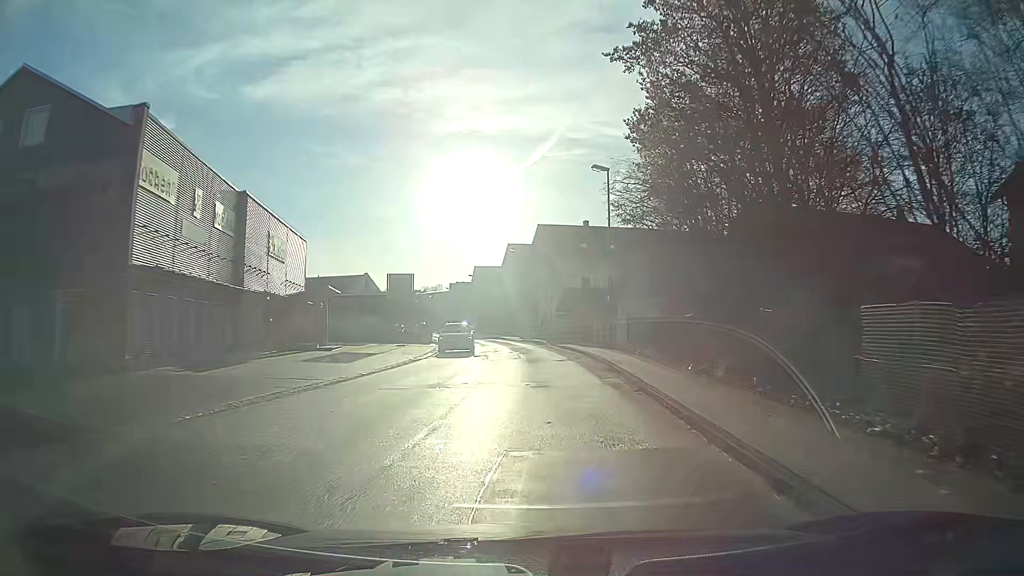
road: unclassified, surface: asphalt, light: Day
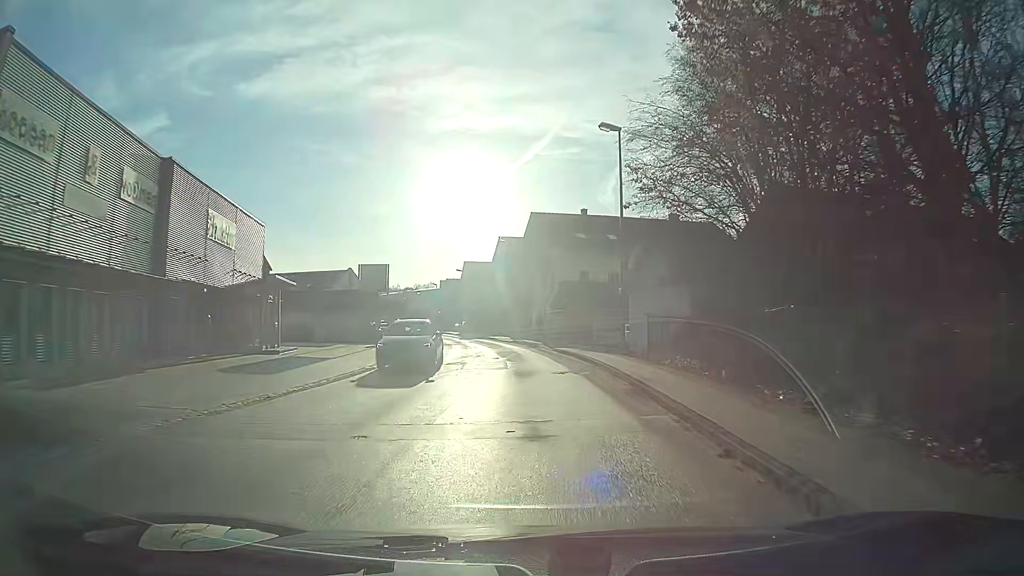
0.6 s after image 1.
(+0.1, +6.5) m; 0°
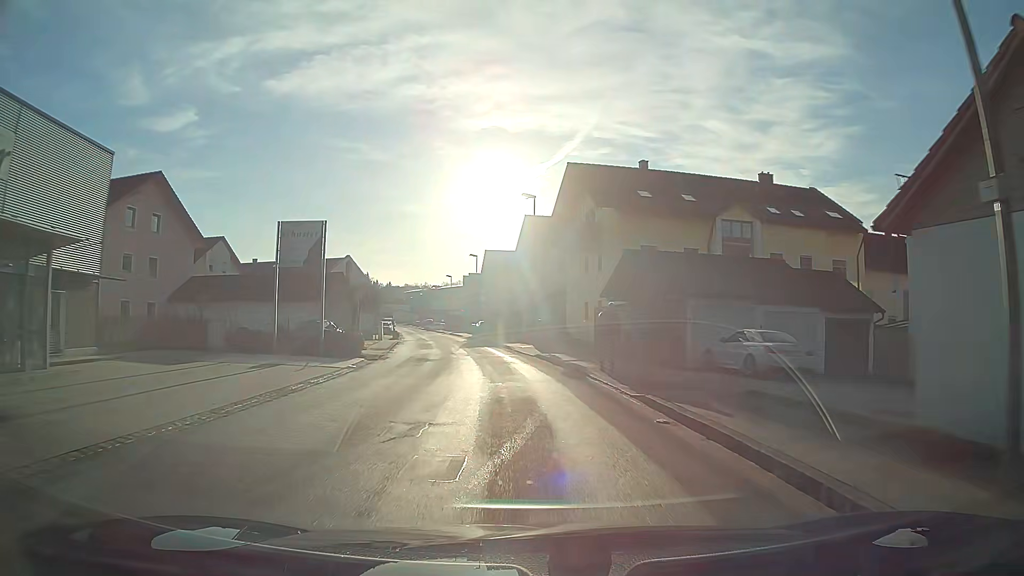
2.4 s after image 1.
(-0.9, +19.1) m; -6°
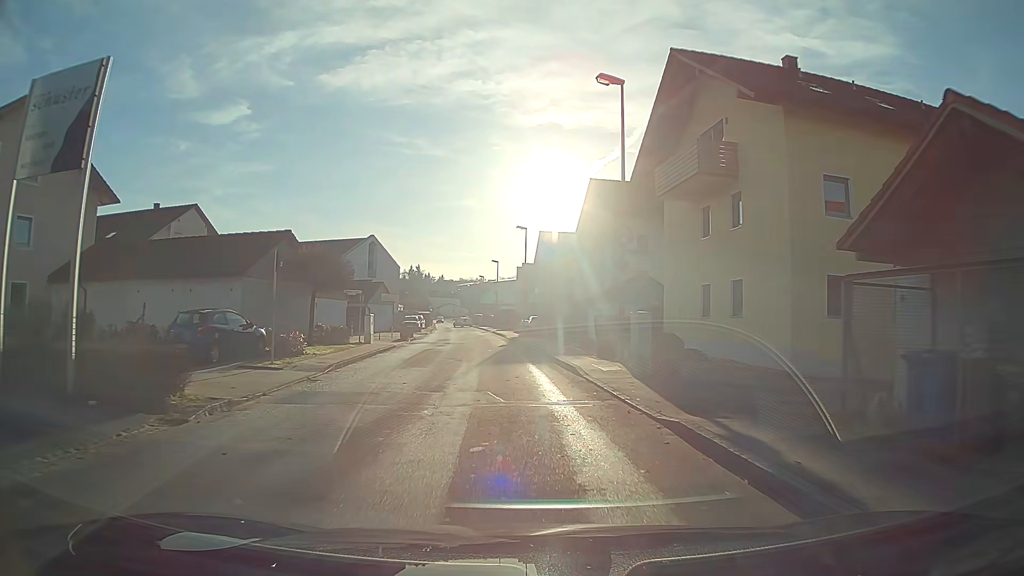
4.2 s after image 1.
(-0.1, +17.7) m; -2°
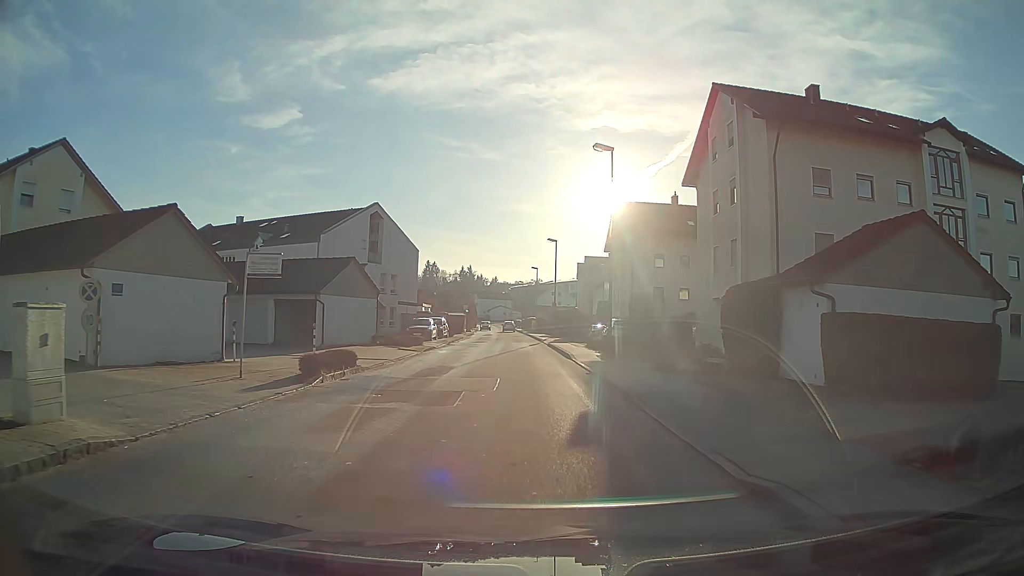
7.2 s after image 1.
(-1.2, +24.9) m; -4°
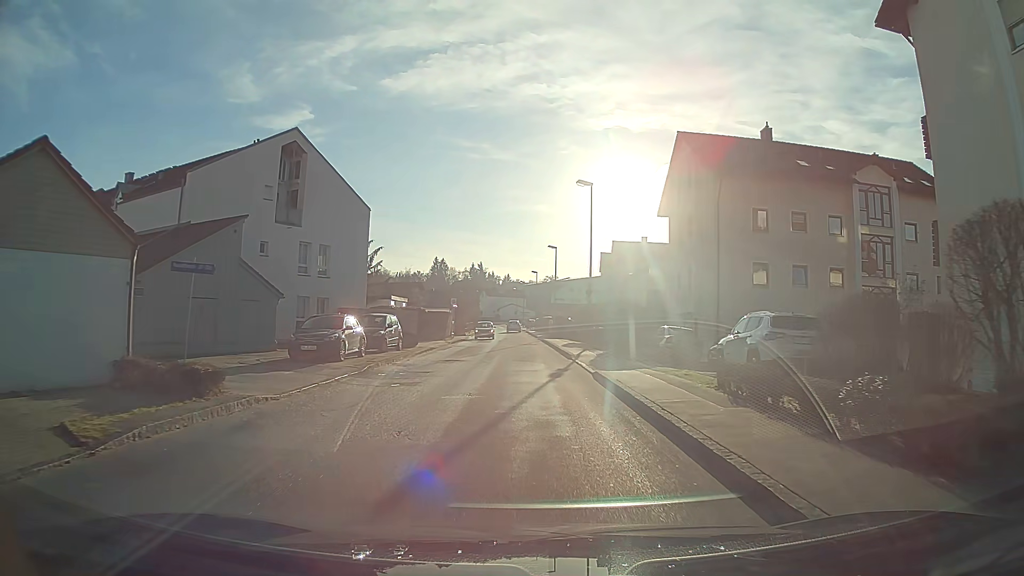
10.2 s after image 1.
(-0.3, +23.4) m; -1°
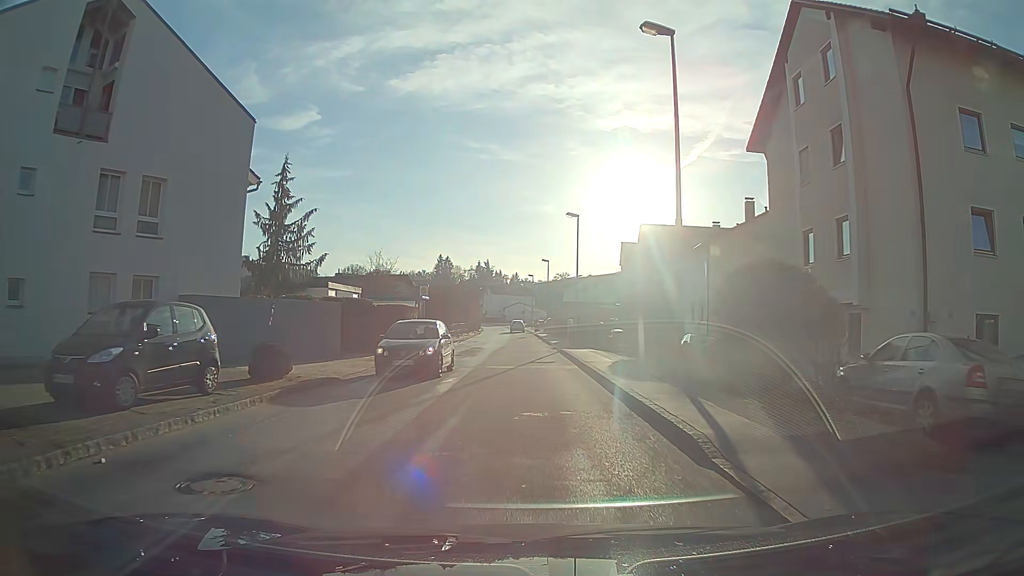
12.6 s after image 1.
(-0.1, +18.4) m; -1°
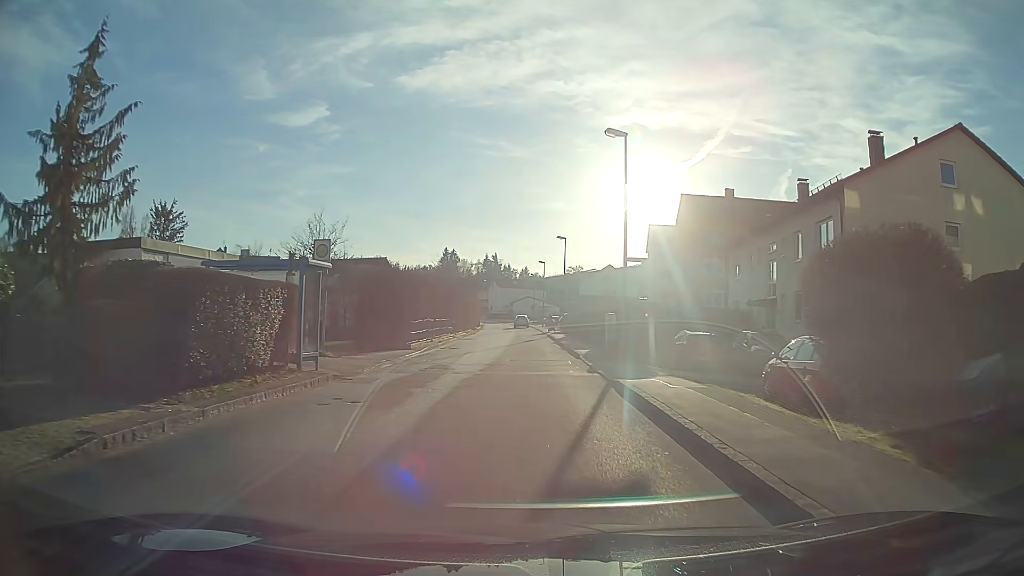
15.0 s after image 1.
(-0.1, +18.2) m; -1°
(0, +10) (0, +20) (0, +30) (-1, +40) (-1, +50) (-1, +60) (-1, +70) (-2, +80) (-2, +90) (-3, +100) m
